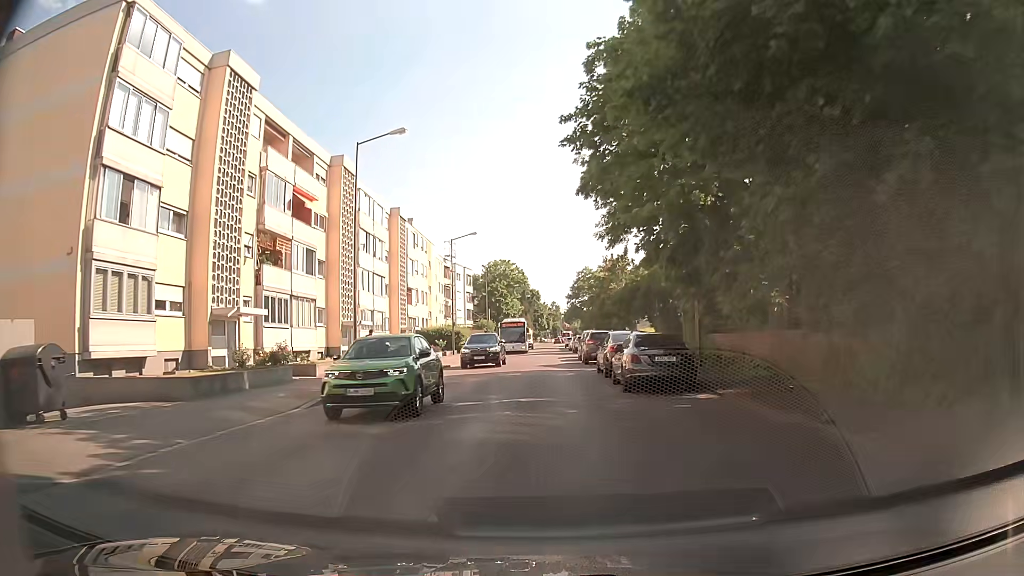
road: secondary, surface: asphalt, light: Day
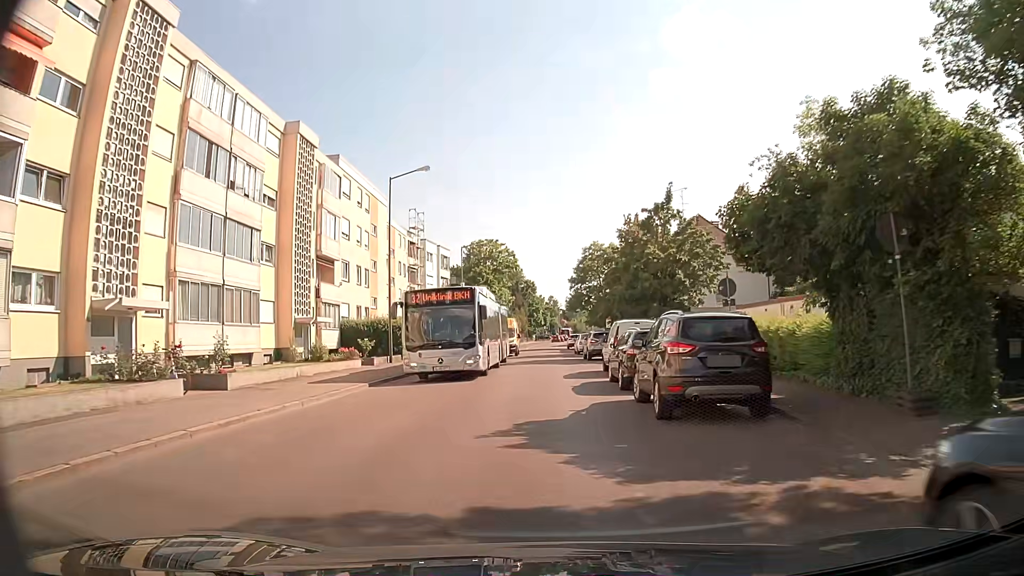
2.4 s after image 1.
(+0.2, +23.2) m; +1°
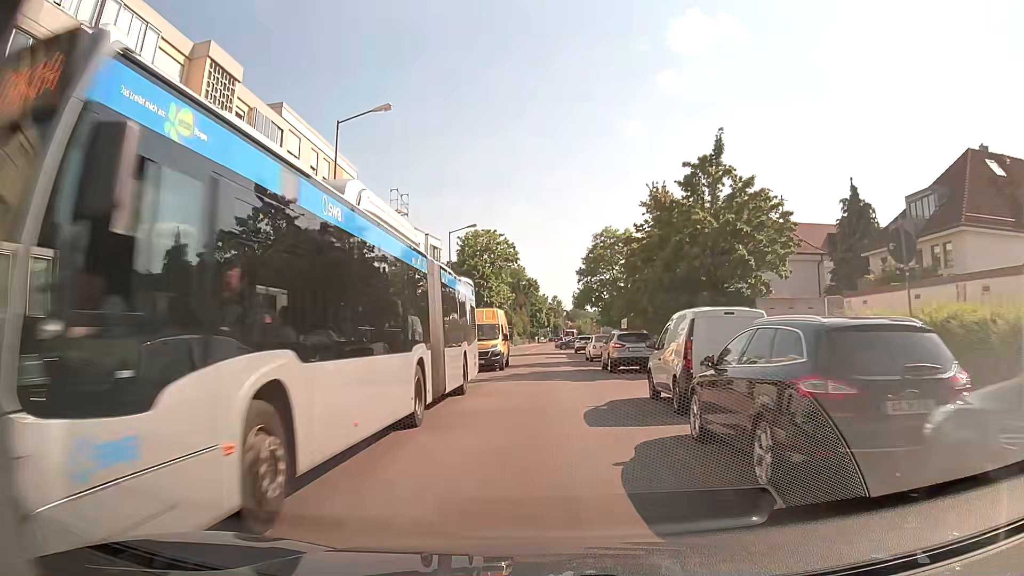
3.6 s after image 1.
(-0.2, +10.7) m; -2°
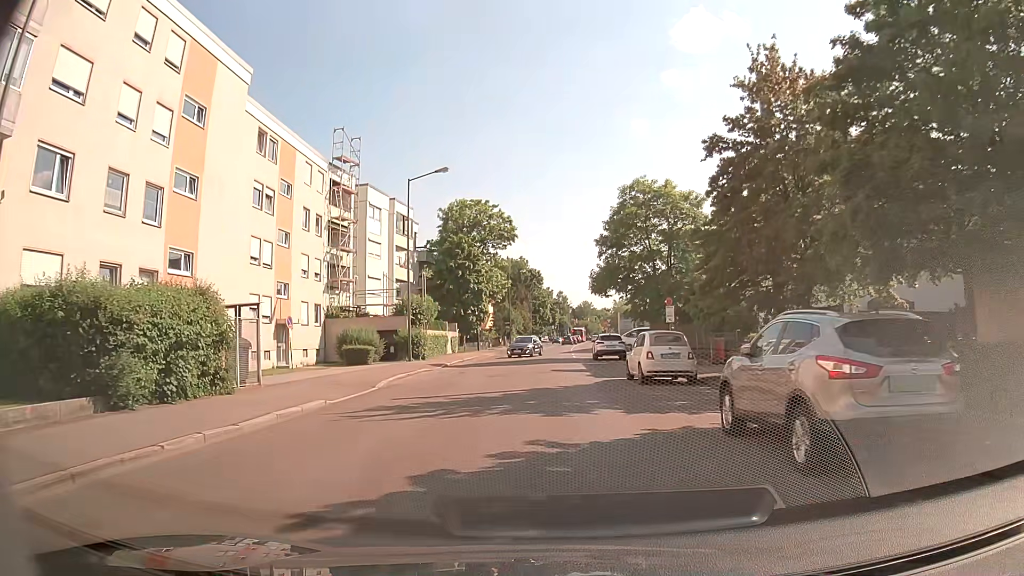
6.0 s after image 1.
(+0.2, +18.8) m; 0°
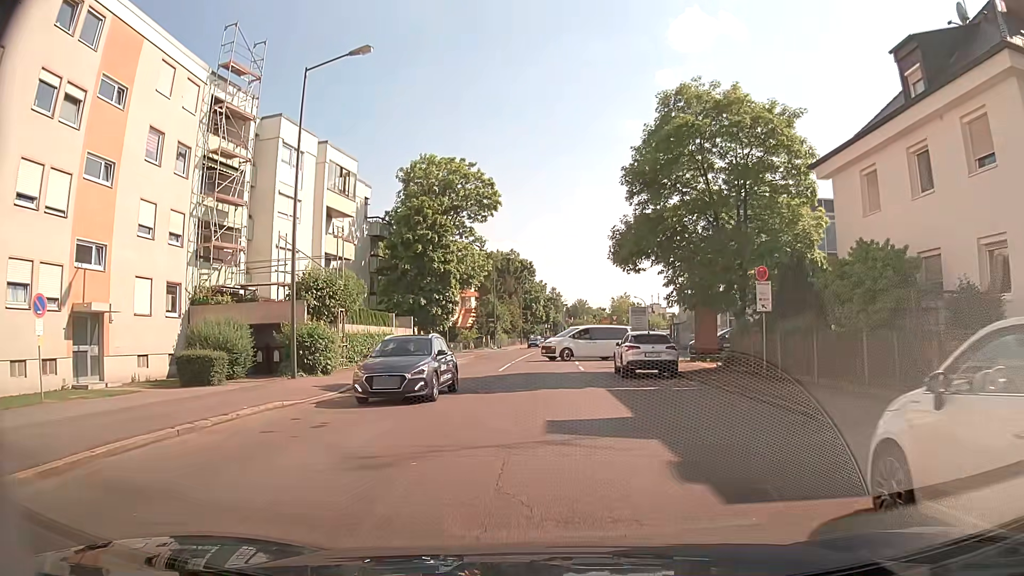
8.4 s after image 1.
(+0.1, +16.9) m; +1°
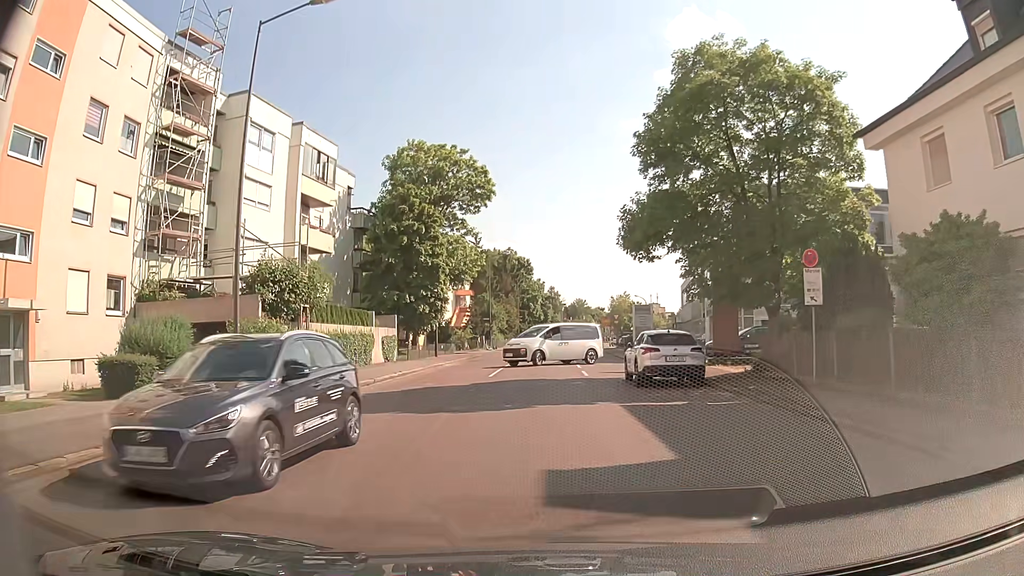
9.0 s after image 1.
(0.0, +4.0) m; -1°
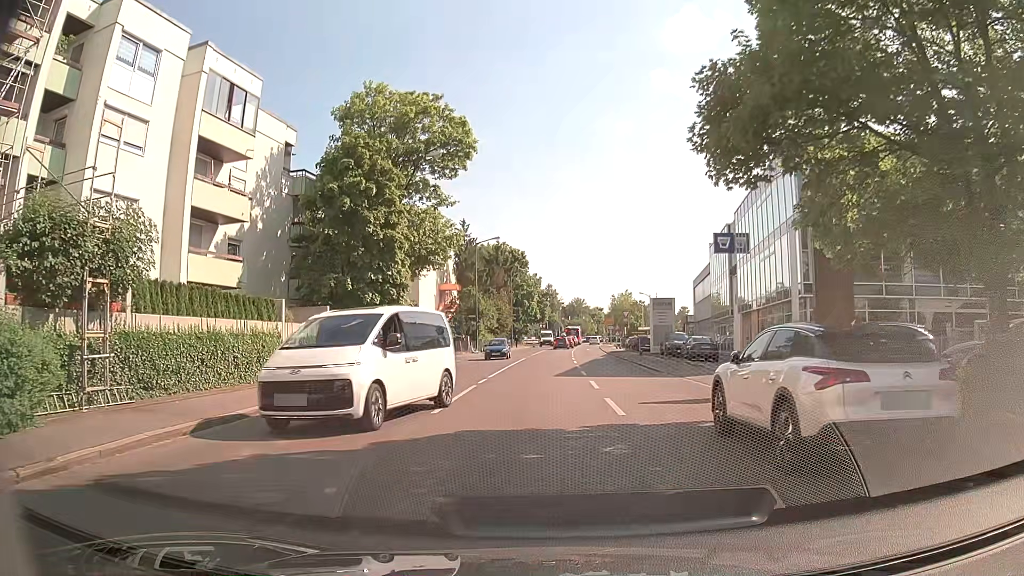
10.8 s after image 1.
(+0.1, +11.5) m; +1°
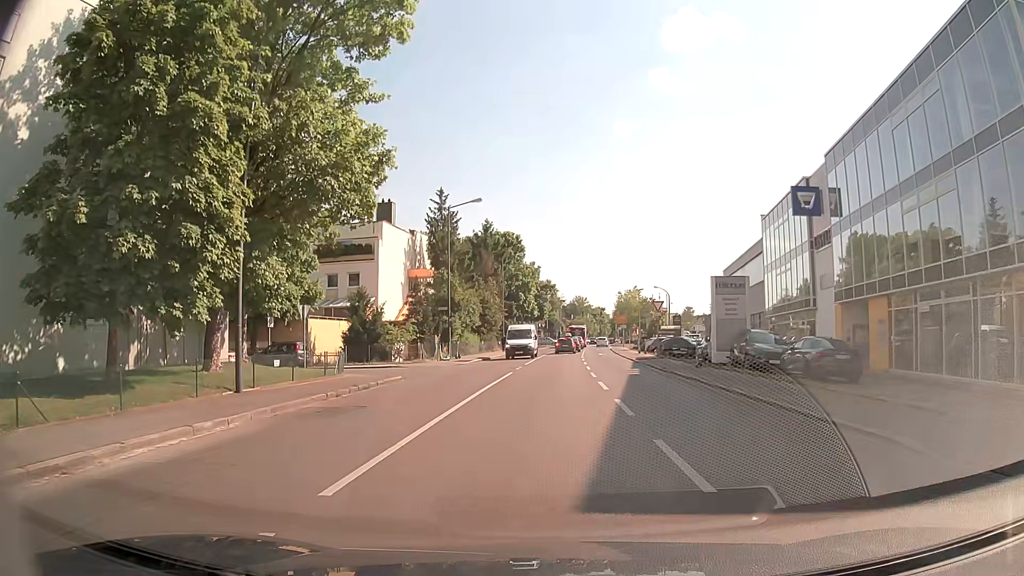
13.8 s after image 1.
(0.0, +18.1) m; +1°
